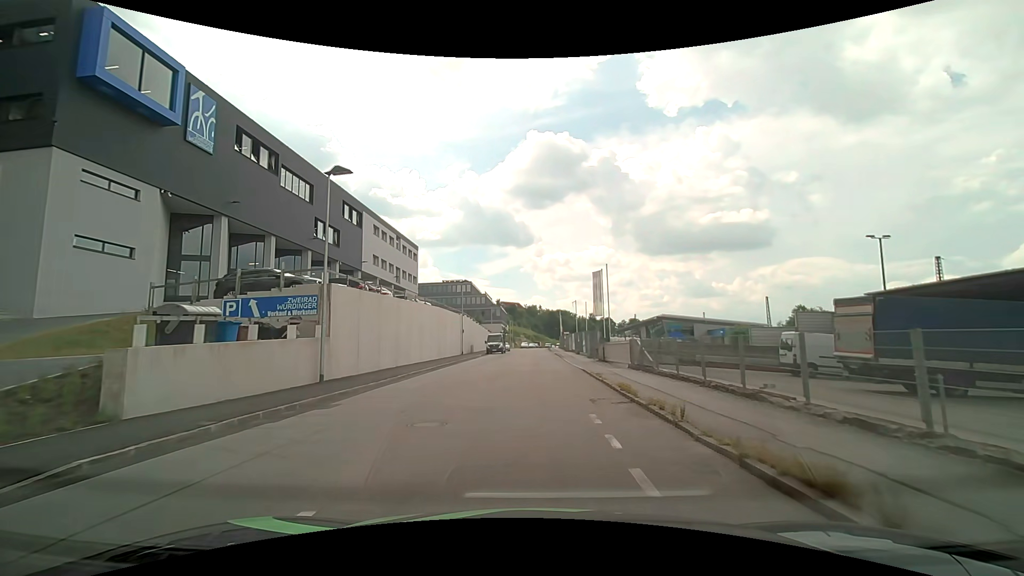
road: residential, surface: asphalt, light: Day
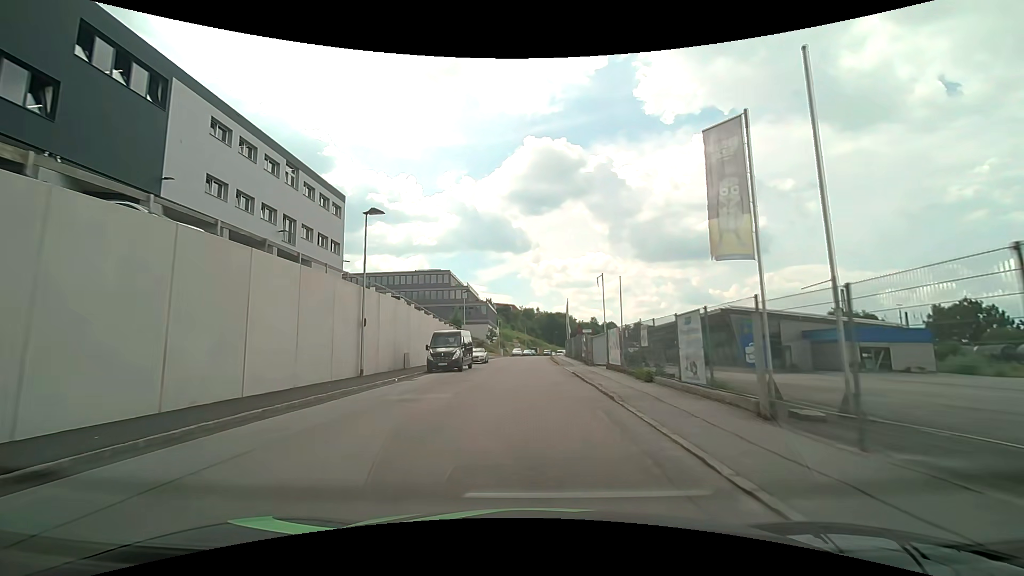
(+0.3, +31.3) m; +1°
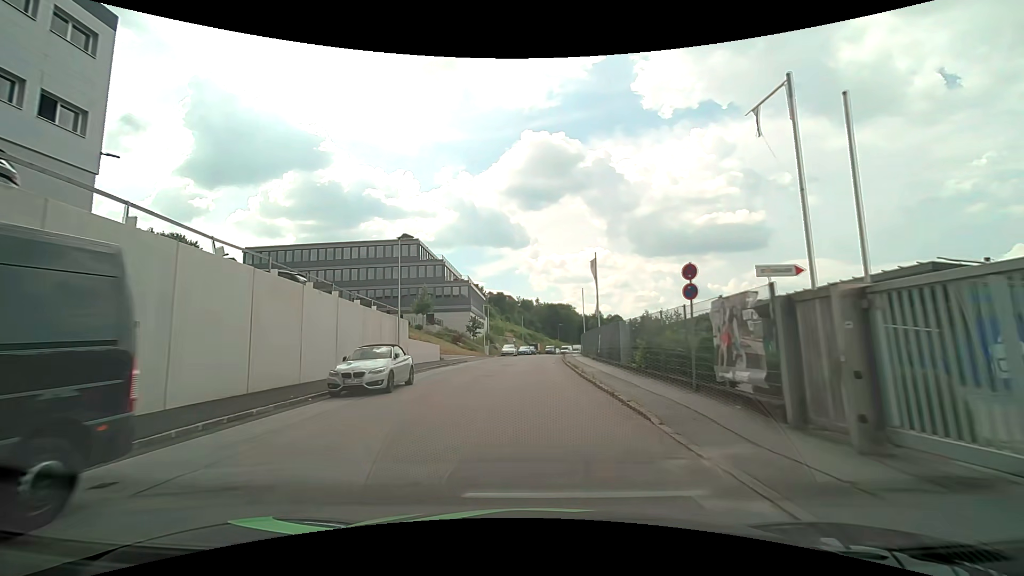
(-0.2, +29.0) m; 0°
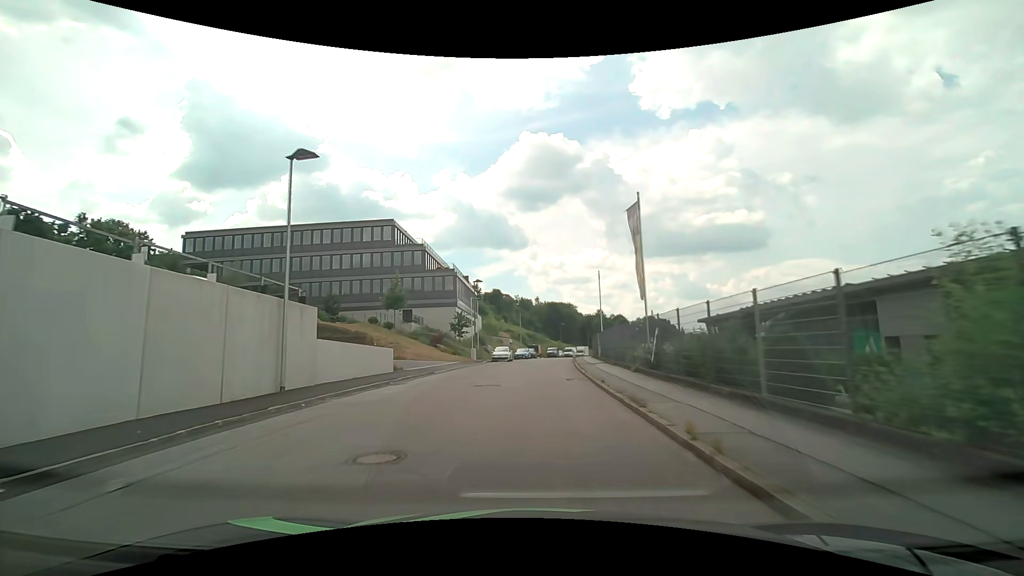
(0.0, +14.0) m; +1°
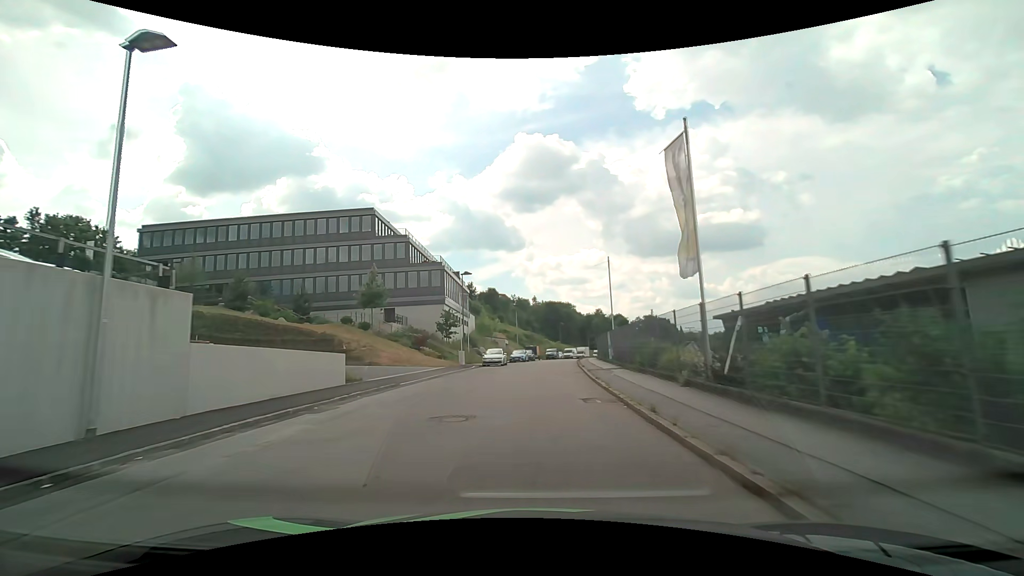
(-0.1, +6.9) m; -1°
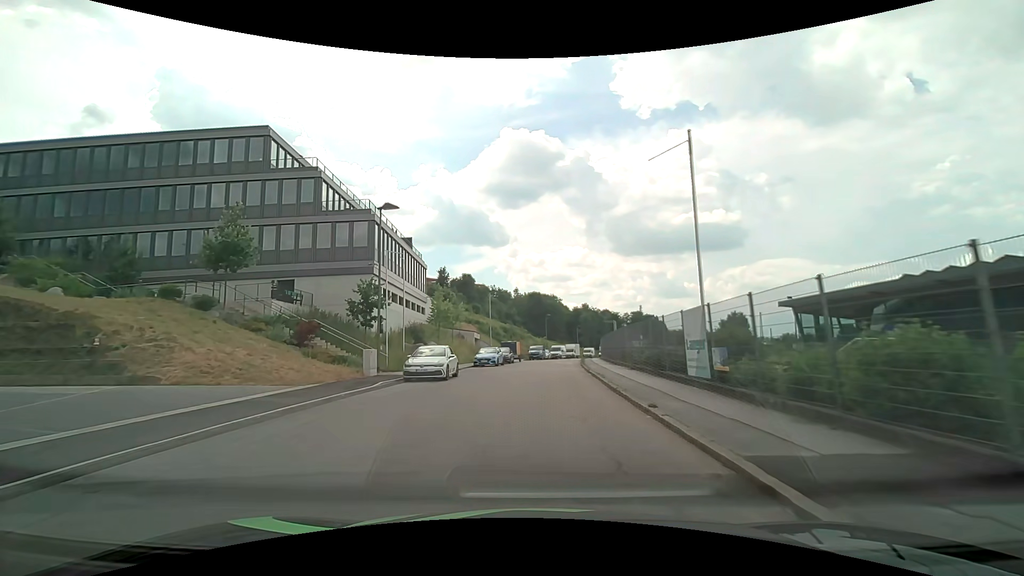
(+0.5, +20.6) m; +2°
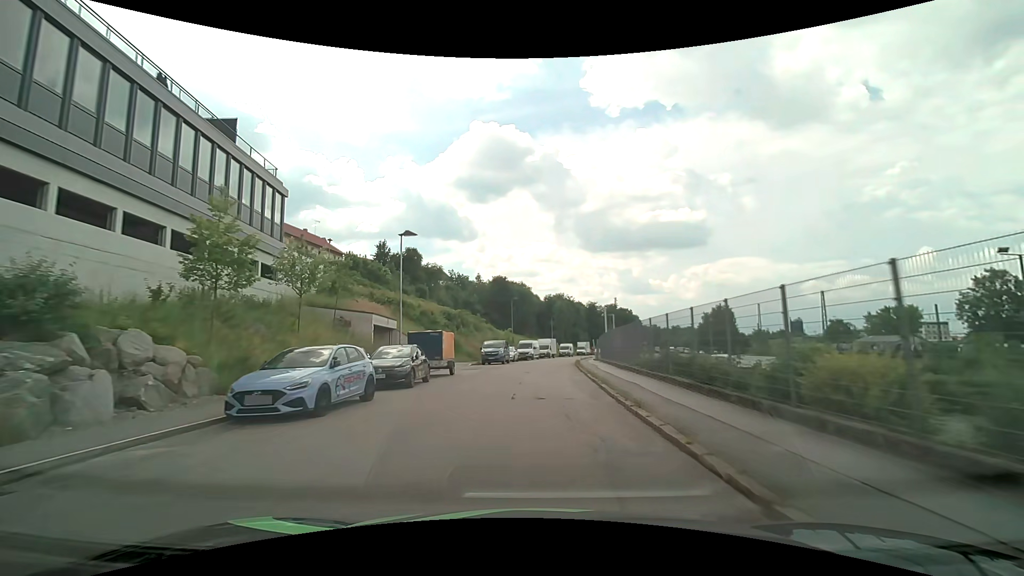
(+1.0, +27.3) m; +4°
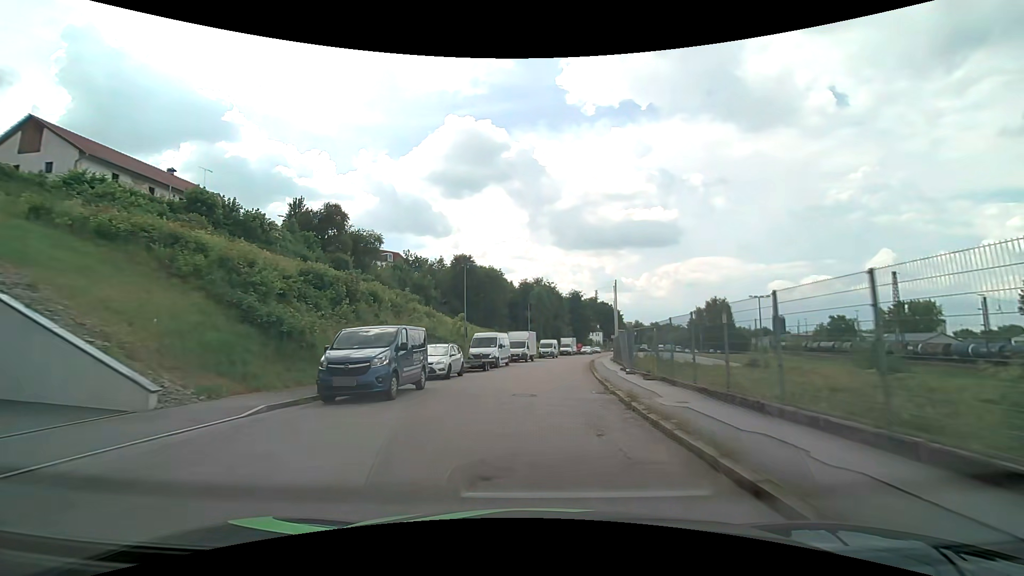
(+0.6, +27.5) m; +3°
(0, +10) (0, +20) (+1, +30) (+2, +40) (+4, +50) (+5, +60) (+7, +70) (+9, +79) (+11, +89) (+13, +99) m
